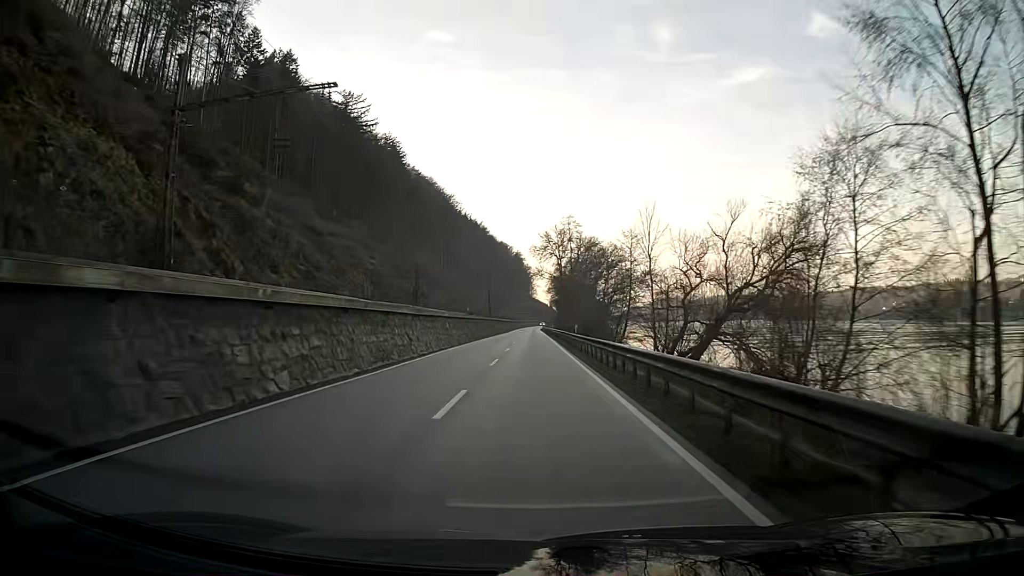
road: primary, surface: asphalt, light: Day
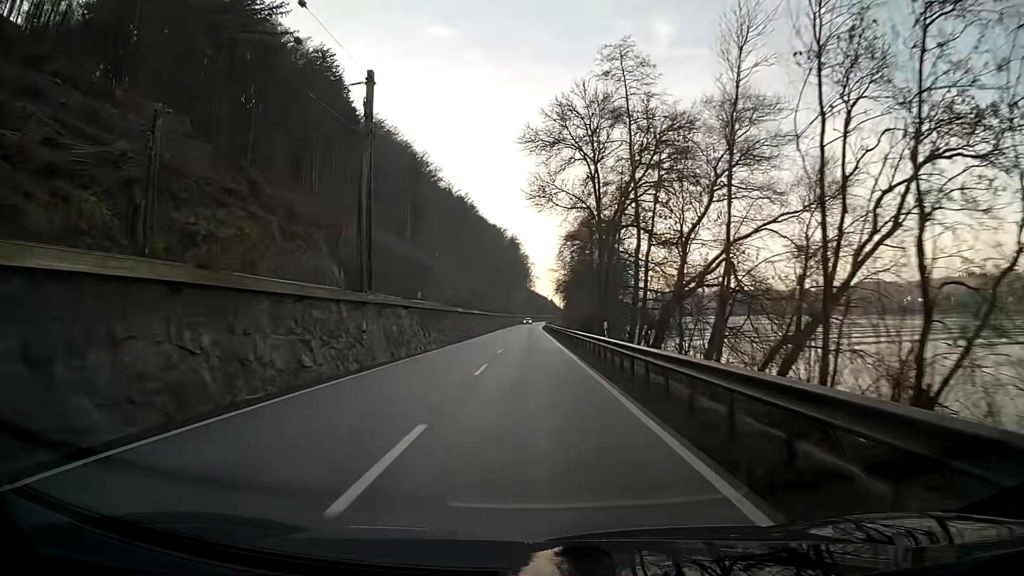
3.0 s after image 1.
(0.0, +64.6) m; 0°
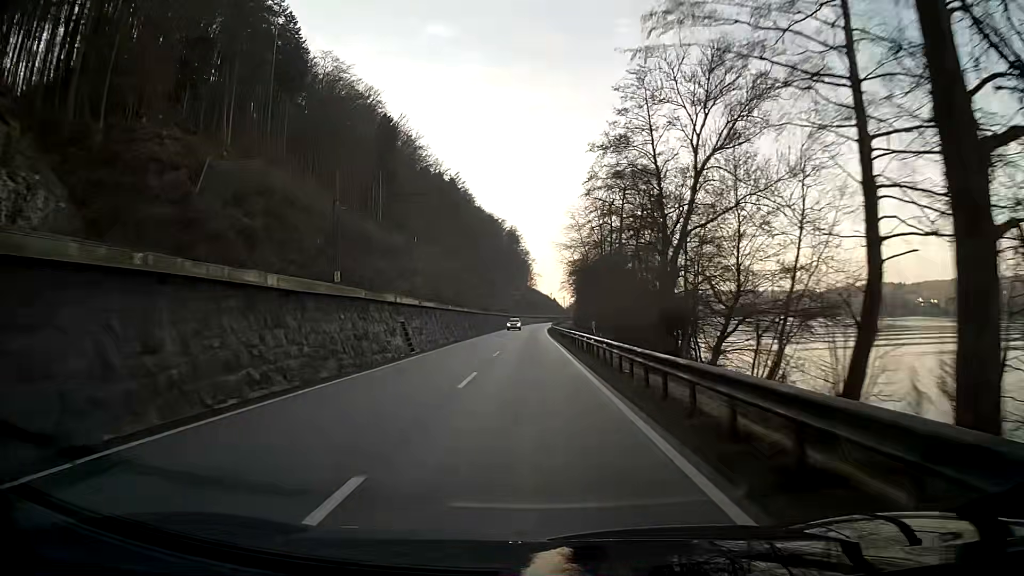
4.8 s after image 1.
(0.0, +38.7) m; 0°
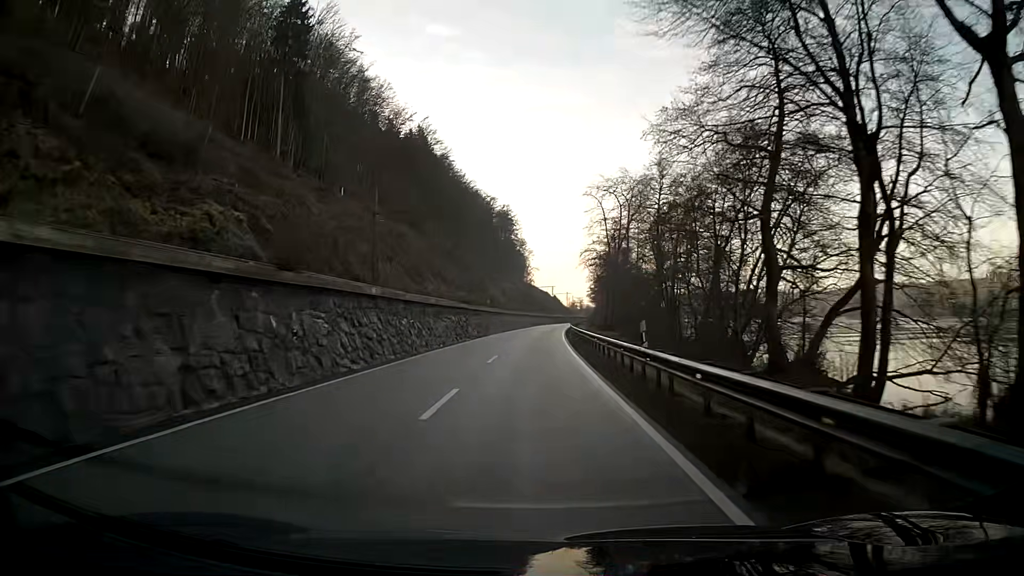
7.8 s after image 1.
(0.0, +64.4) m; 0°
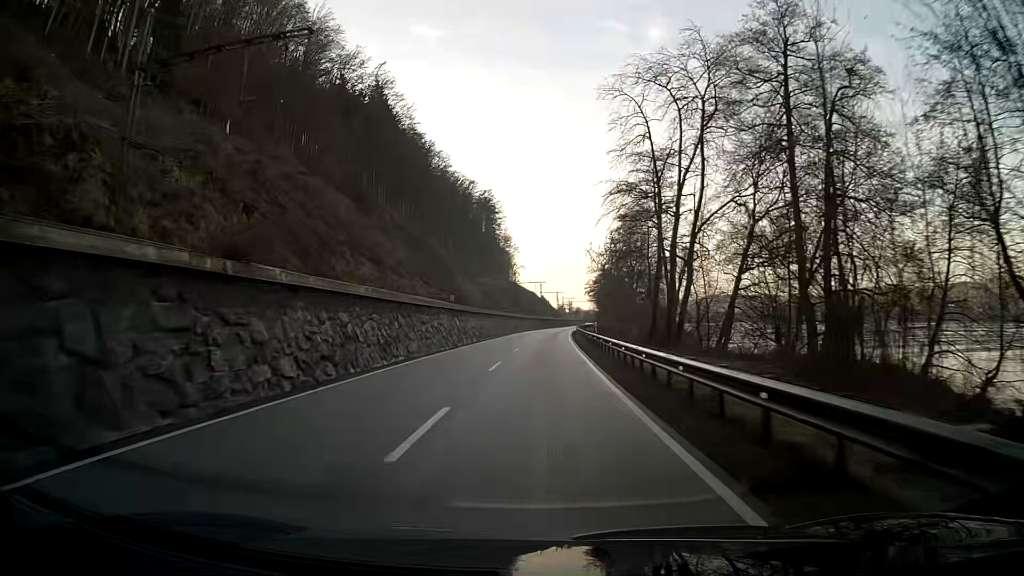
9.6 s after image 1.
(+0.5, +38.6) m; +2°
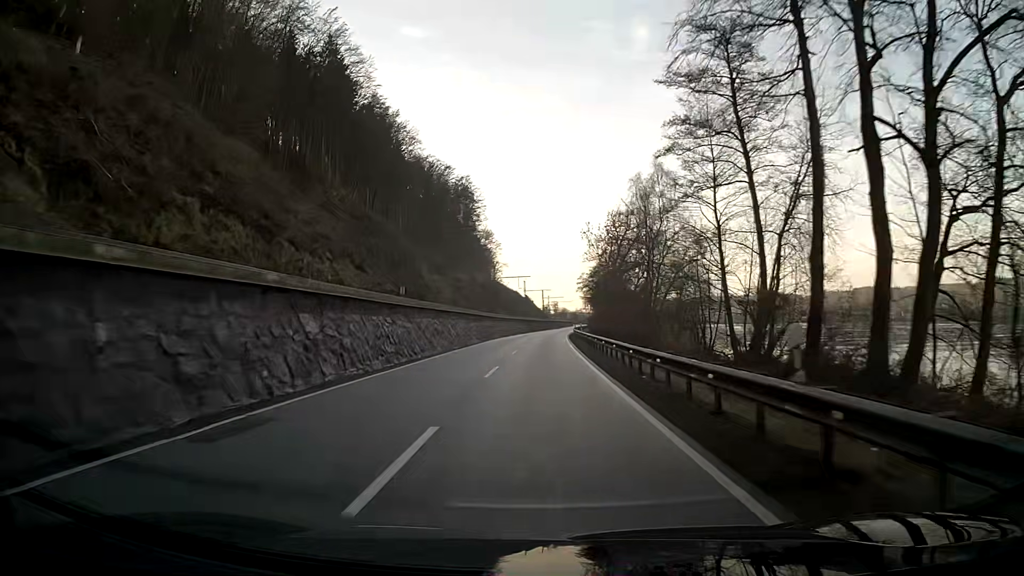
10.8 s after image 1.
(+0.2, +25.6) m; +1°
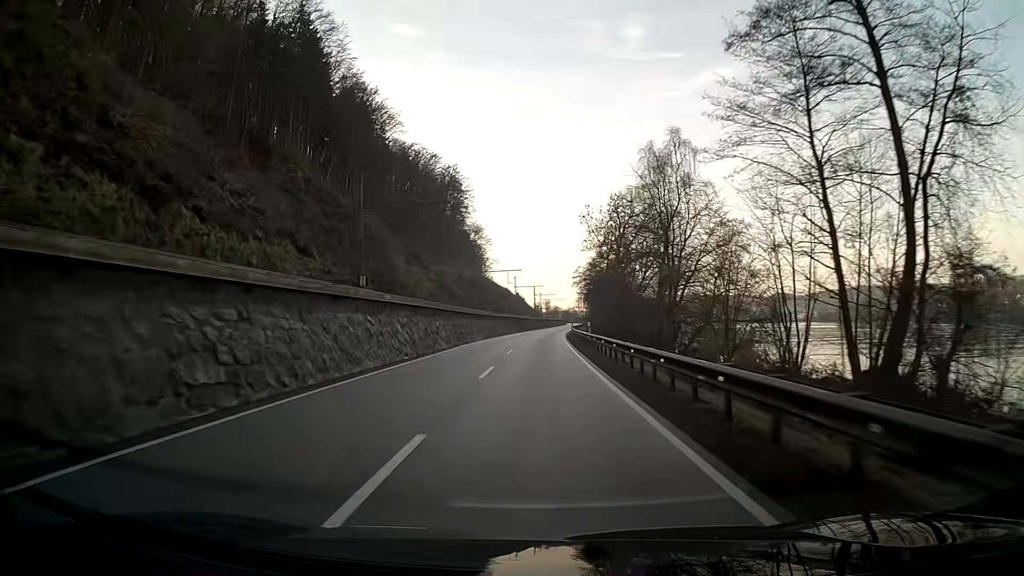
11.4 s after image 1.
(+0.1, +12.8) m; +1°
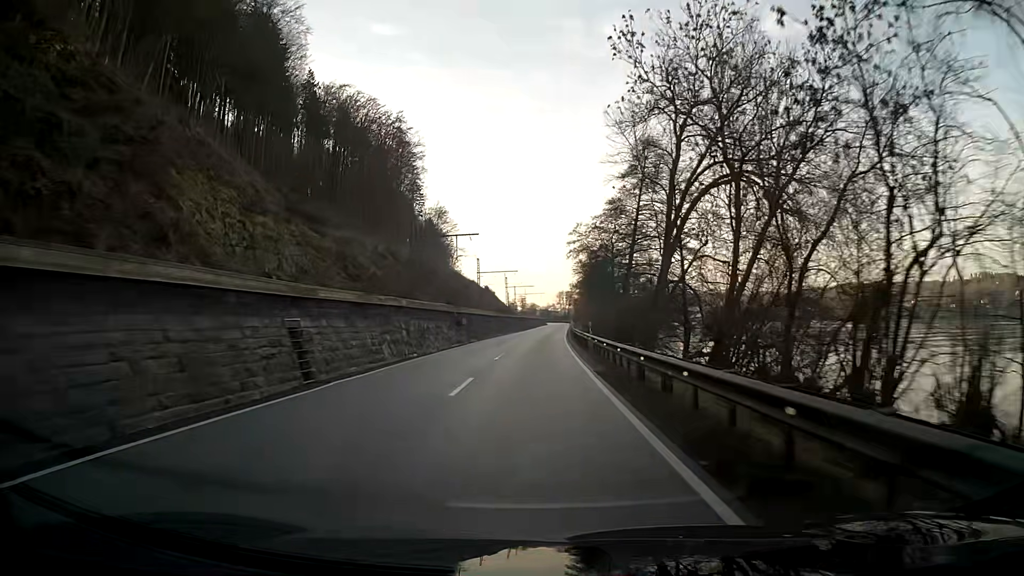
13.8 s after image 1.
(+1.0, +51.4) m; +2°
